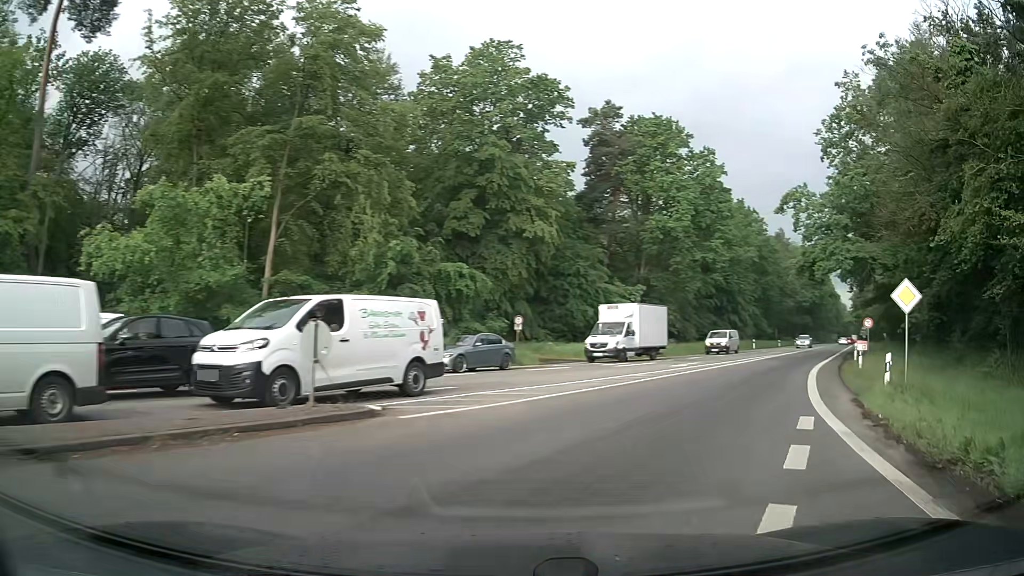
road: secondary_link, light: Day
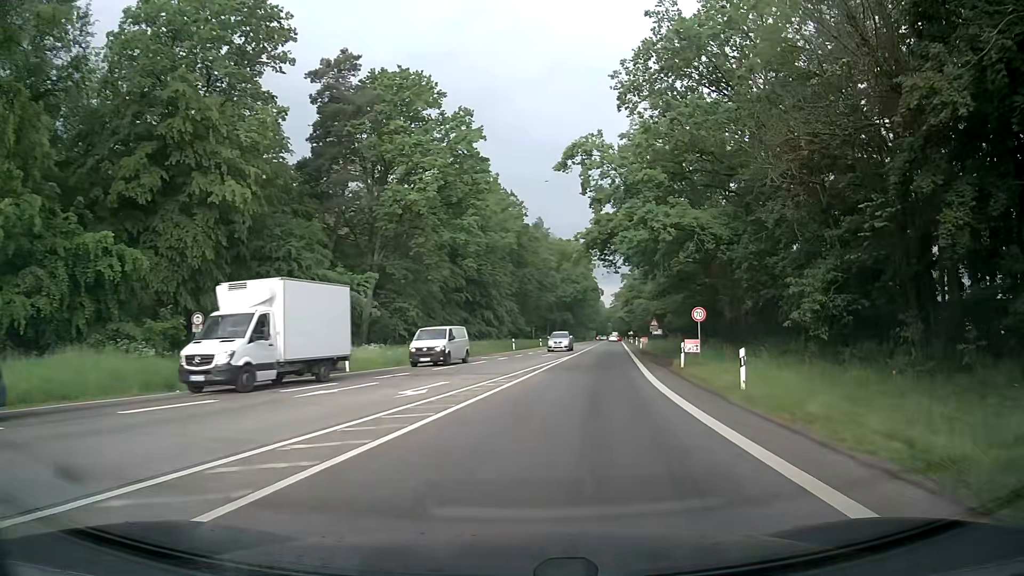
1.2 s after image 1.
(+2.8, +13.0) m; +21°
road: secondary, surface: asphalt
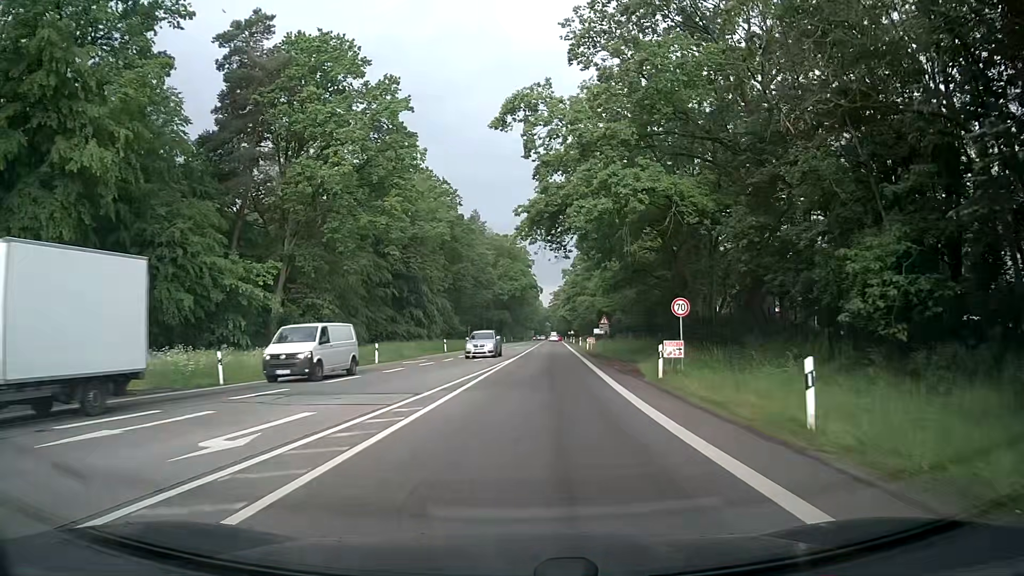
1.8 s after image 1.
(+0.4, +7.6) m; +5°
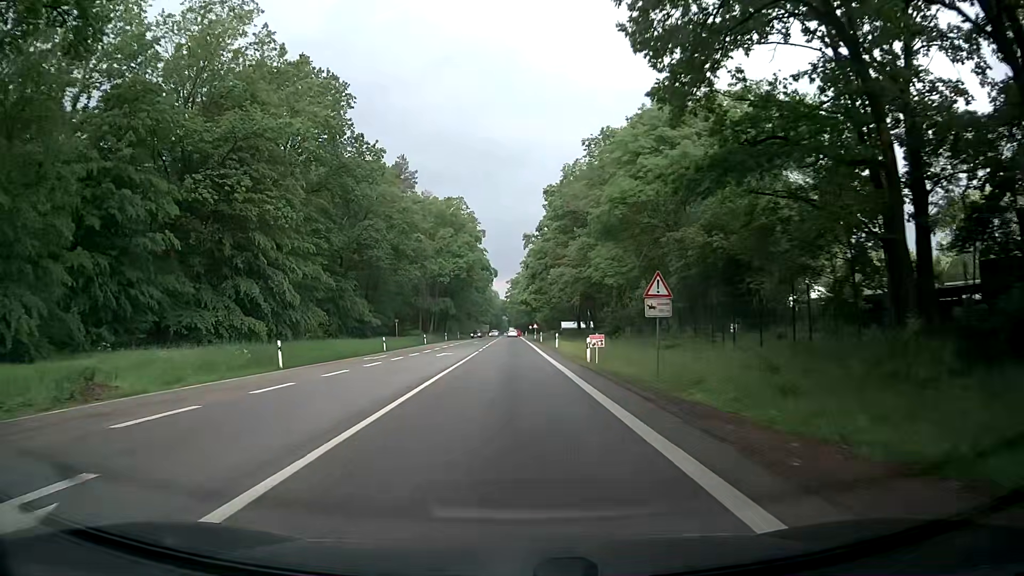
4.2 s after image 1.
(+1.8, +36.2) m; +3°
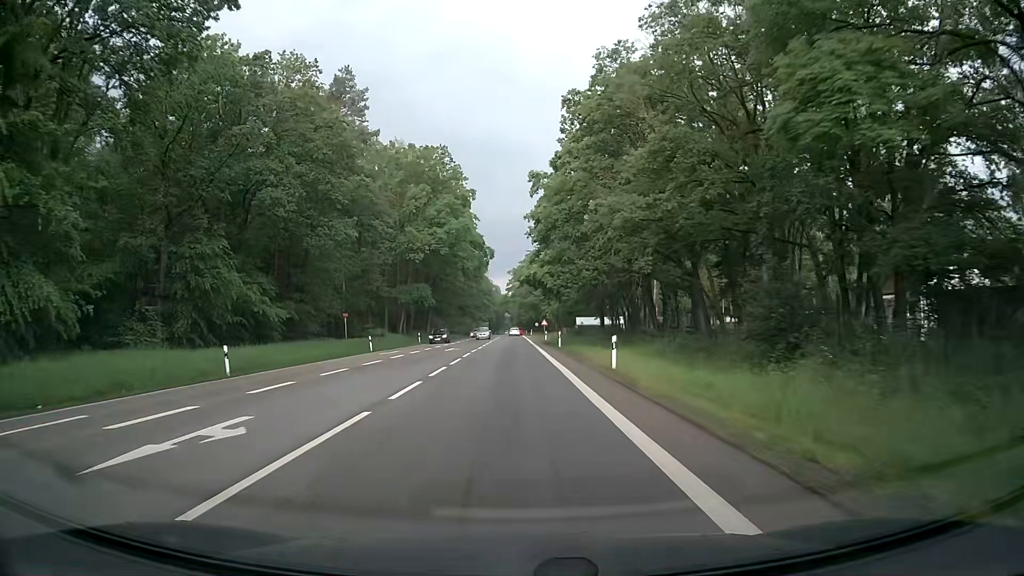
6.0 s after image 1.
(+0.2, +31.0) m; 0°
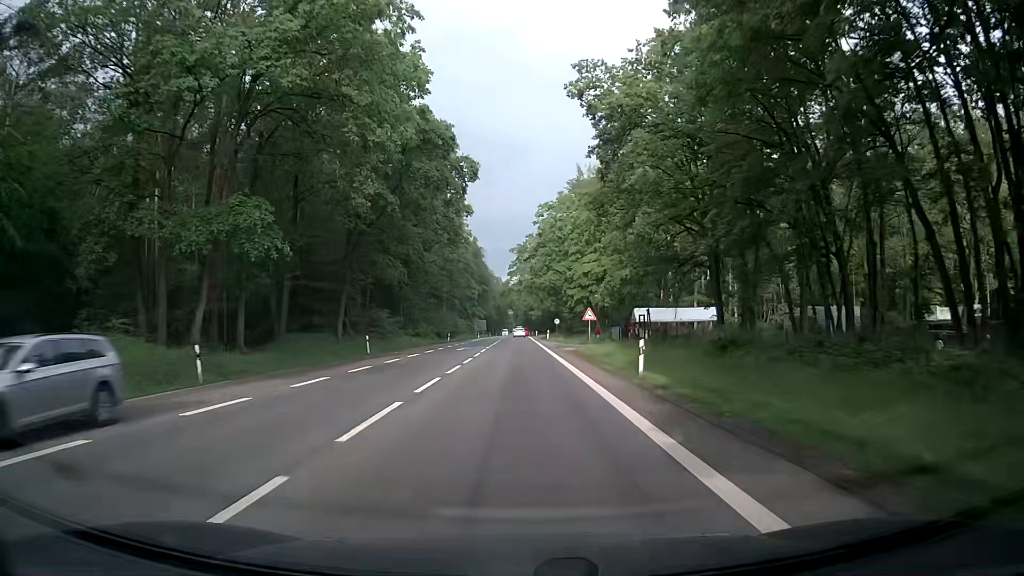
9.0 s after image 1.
(-0.4, +53.5) m; 0°
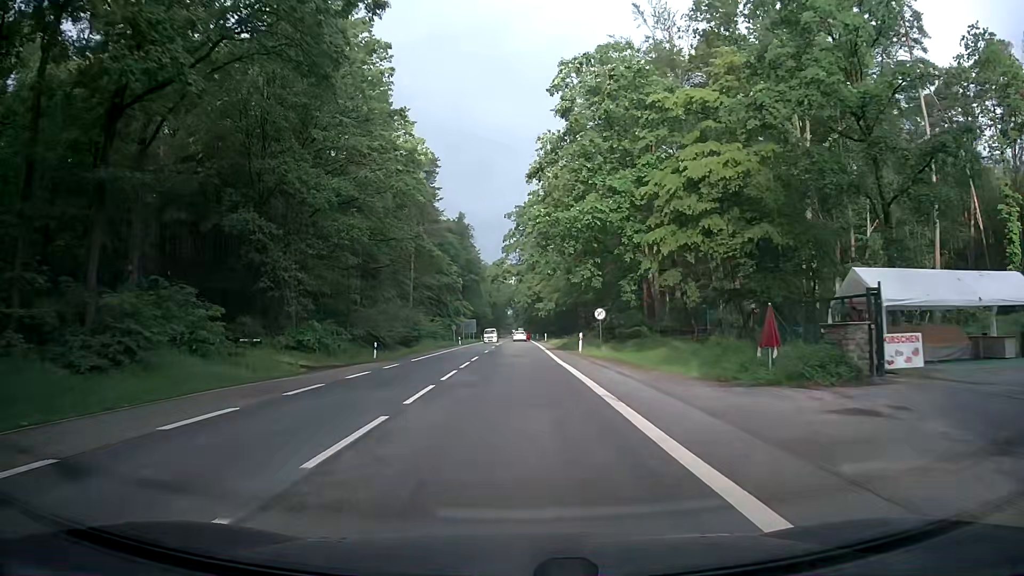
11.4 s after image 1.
(-0.2, +43.7) m; 0°
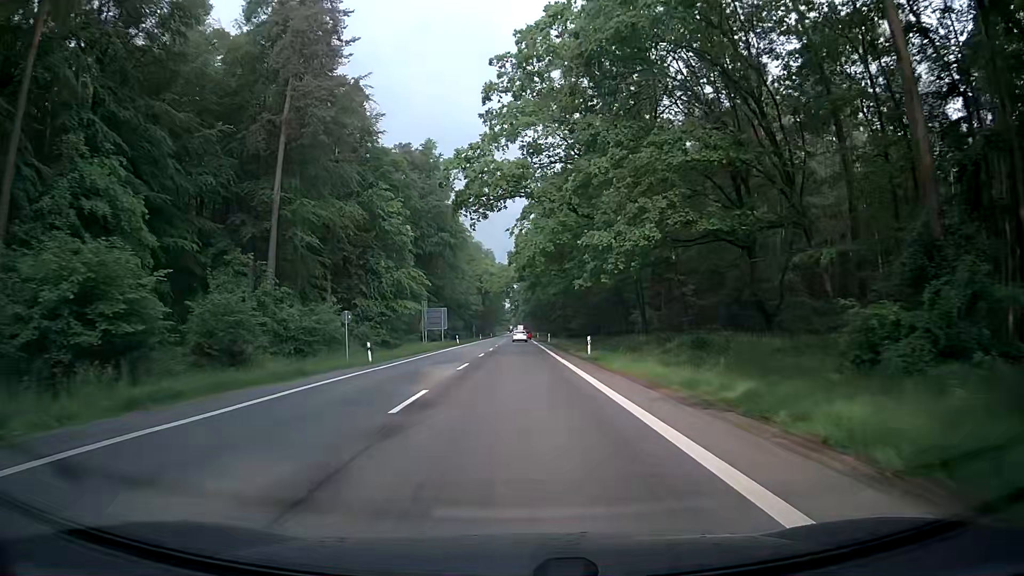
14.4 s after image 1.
(-0.2, +55.2) m; 0°
(0, +10) (0, +20) (0, +30) (0, +40) (0, +50) (0, +60) (0, +70) (0, +80) (0, +90) (0, +100) m
